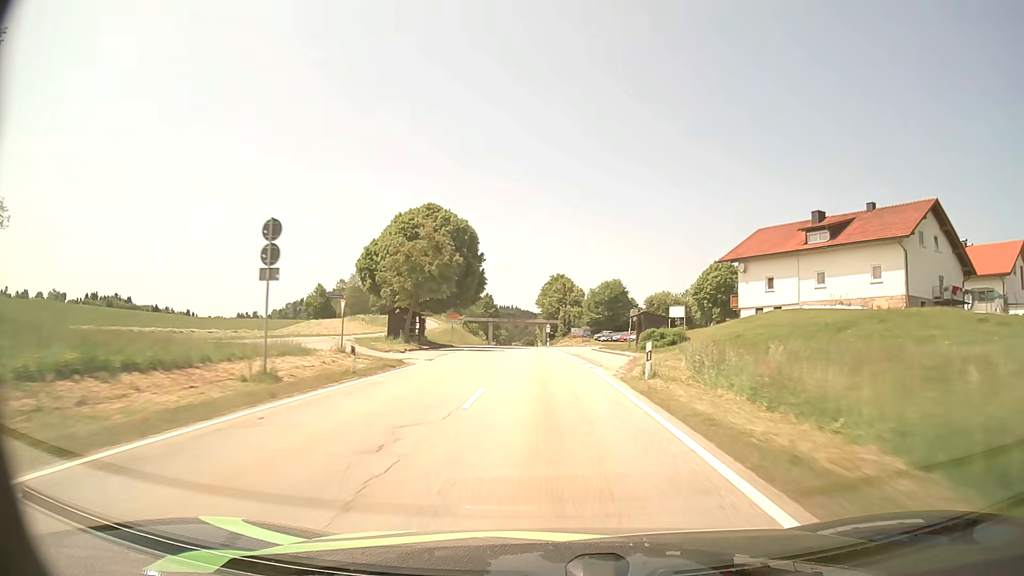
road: secondary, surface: asphalt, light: Day
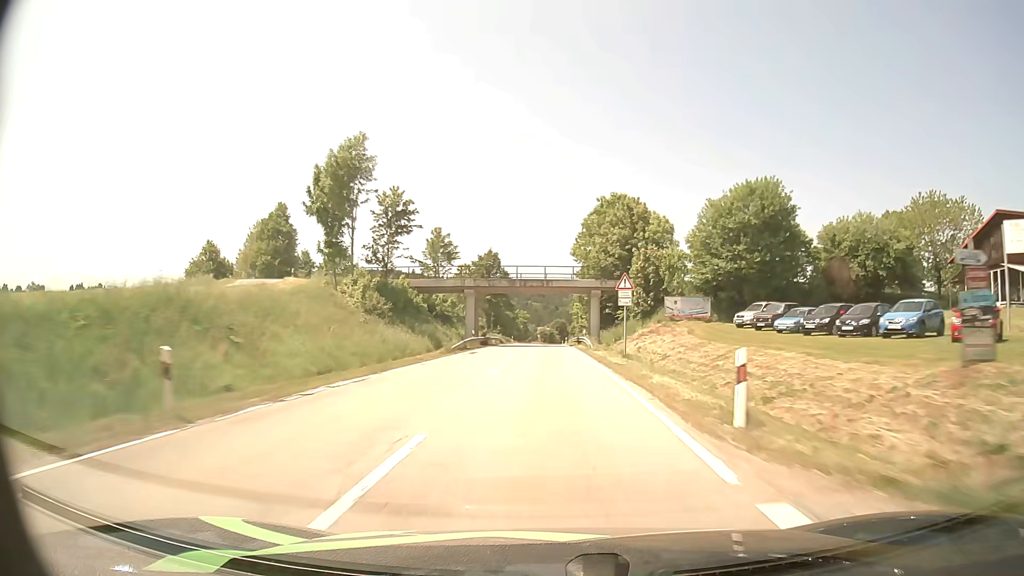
(-2.1, +75.4) m; -3°
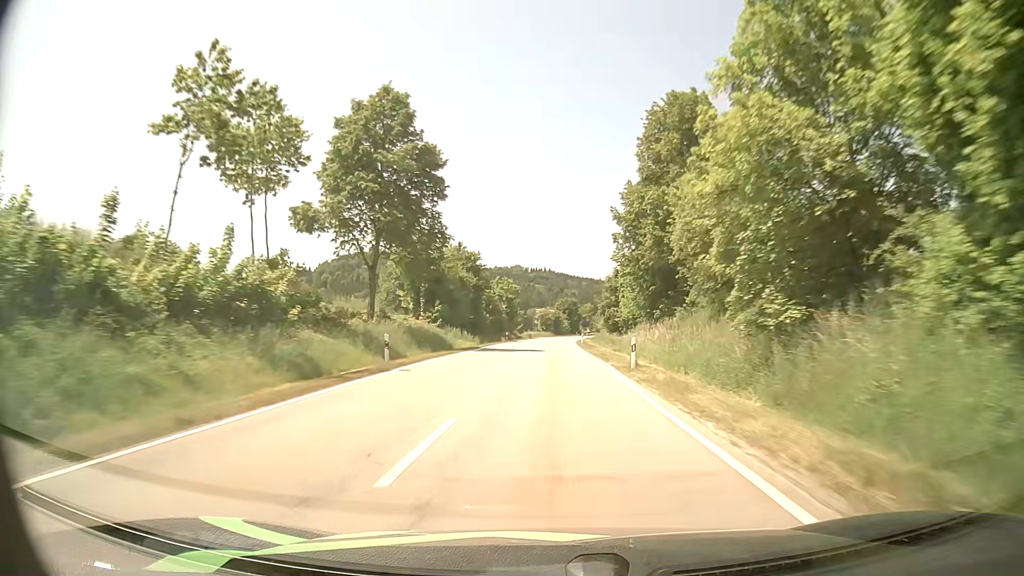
(+0.2, +78.5) m; 0°
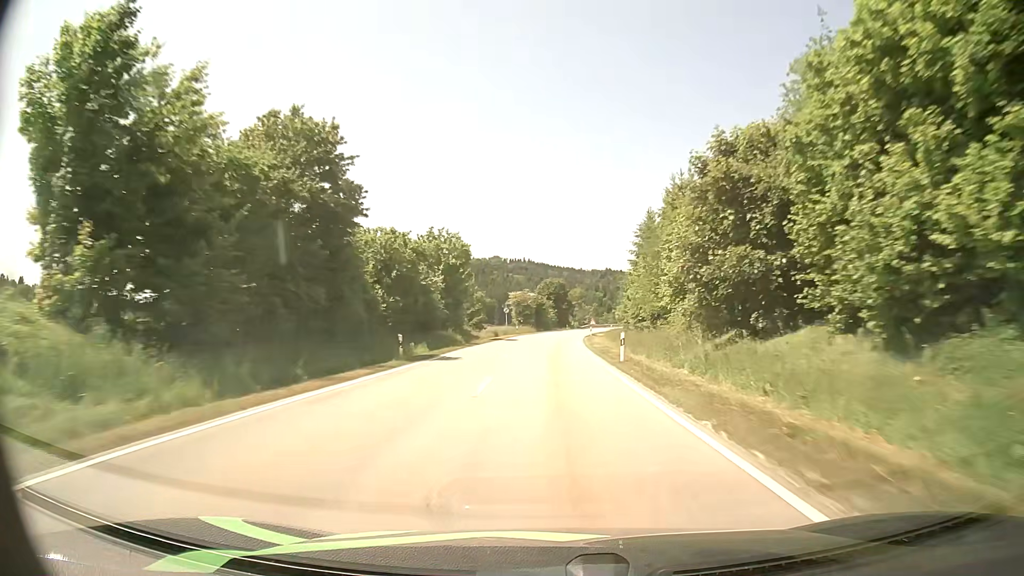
(+0.2, +46.9) m; +1°
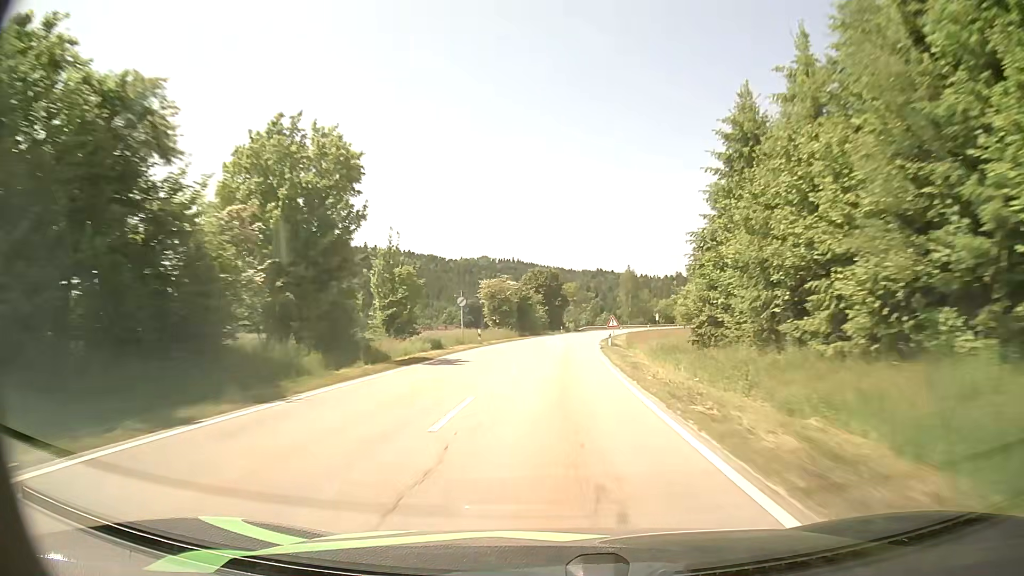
(+0.4, +31.4) m; +1°
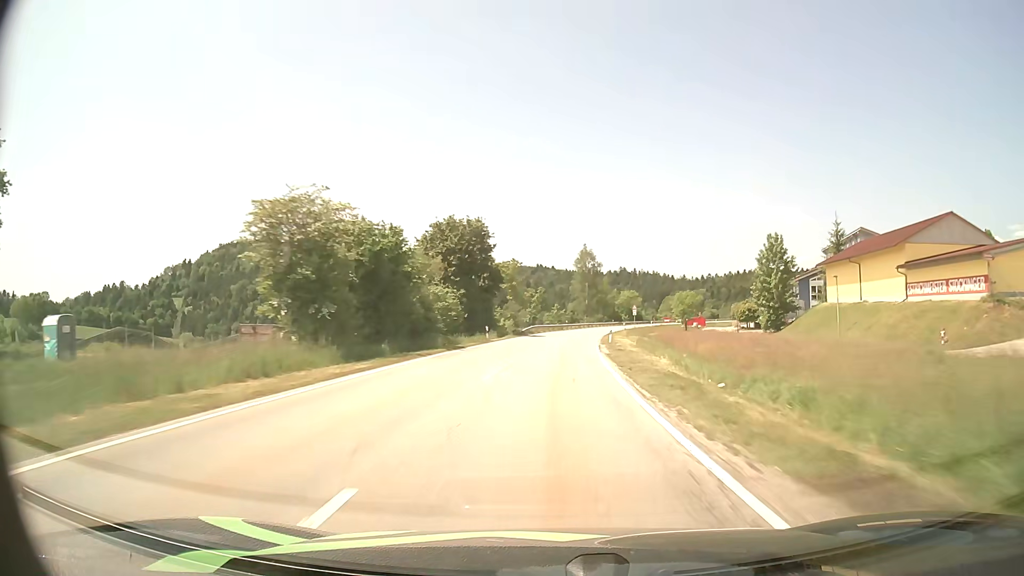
(+1.6, +47.2) m; +5°
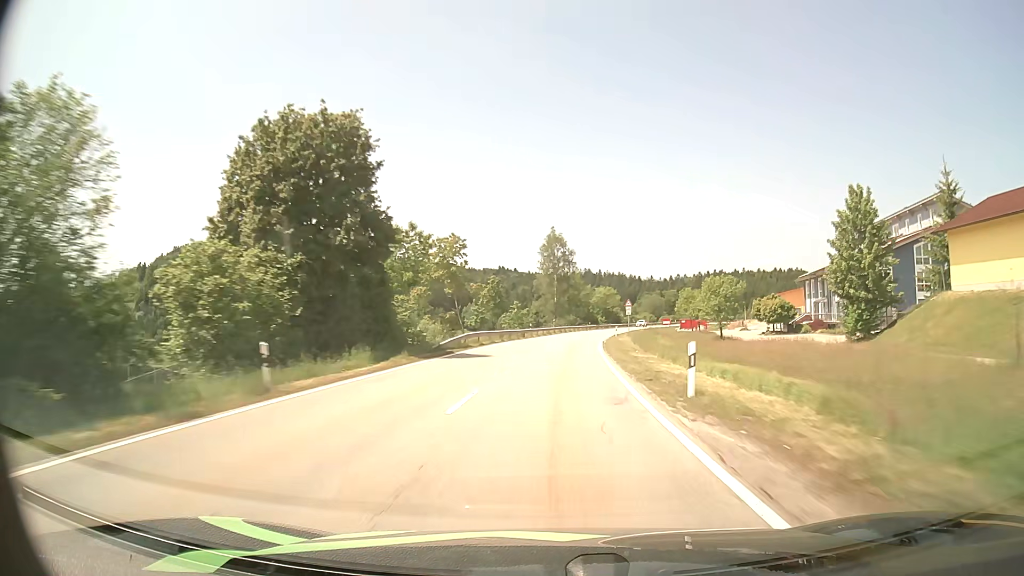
(+0.7, +31.6) m; +3°
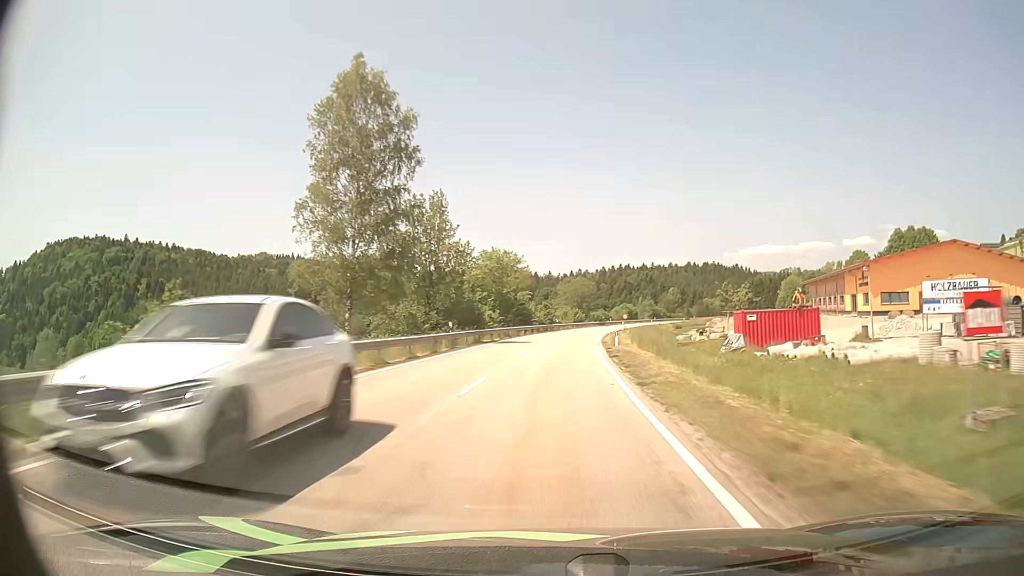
(+6.1, +78.7) m; +9°
(0, +10) (0, +20) (+1, +30) (+2, +40) (+2, +50) (+4, +60) (+5, +70) (+6, +80) (+8, +90) (+10, +99) m
